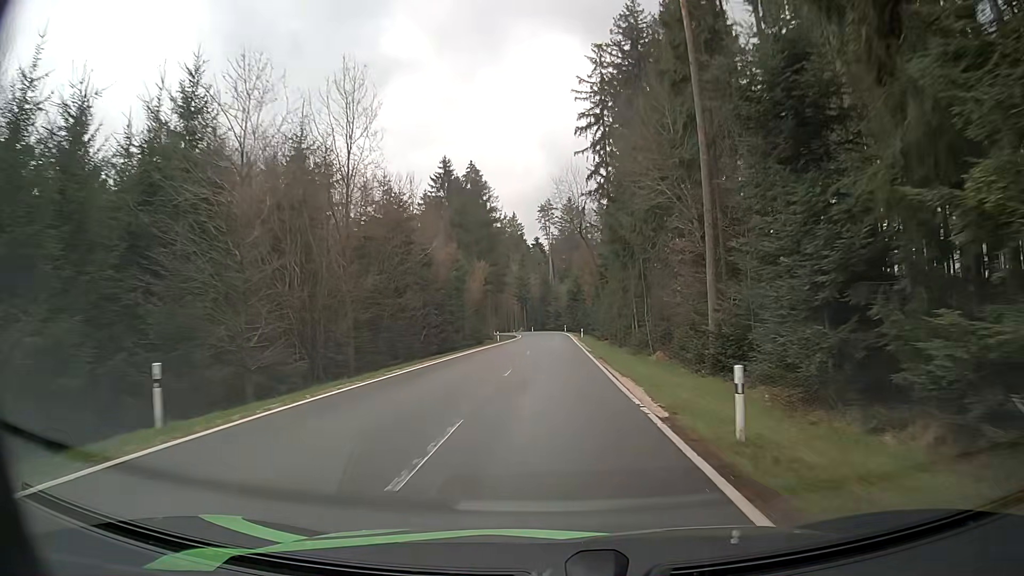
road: tertiary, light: Day
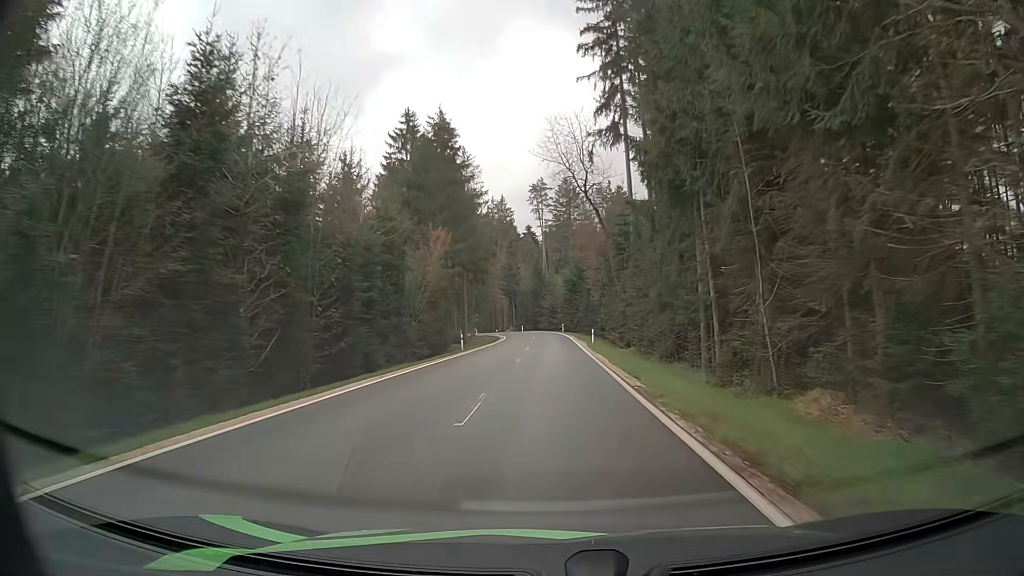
(+0.1, +21.1) m; 0°
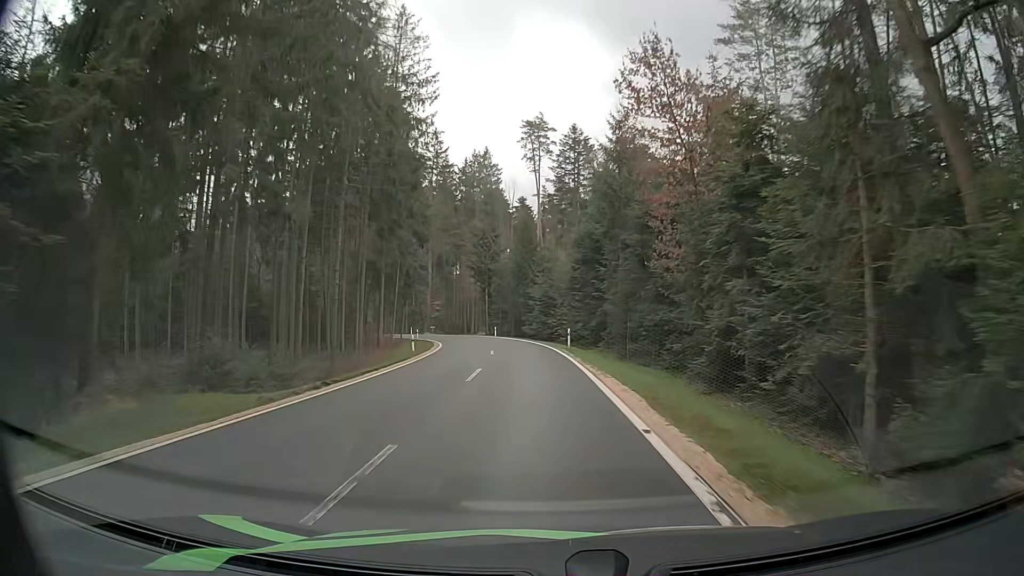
(+0.3, +42.1) m; 0°
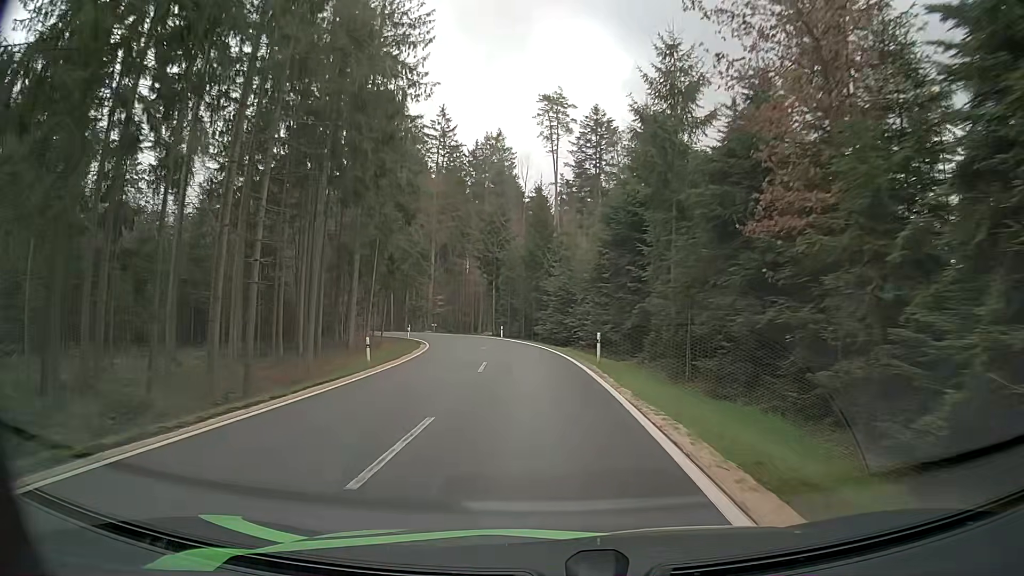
(-0.1, +10.1) m; -1°
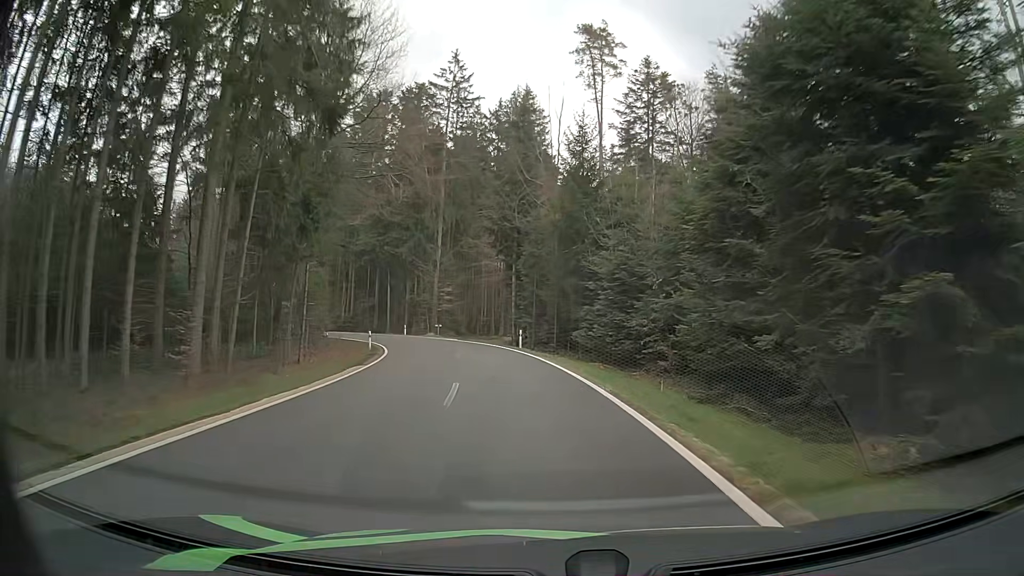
(-0.6, +19.3) m; -3°
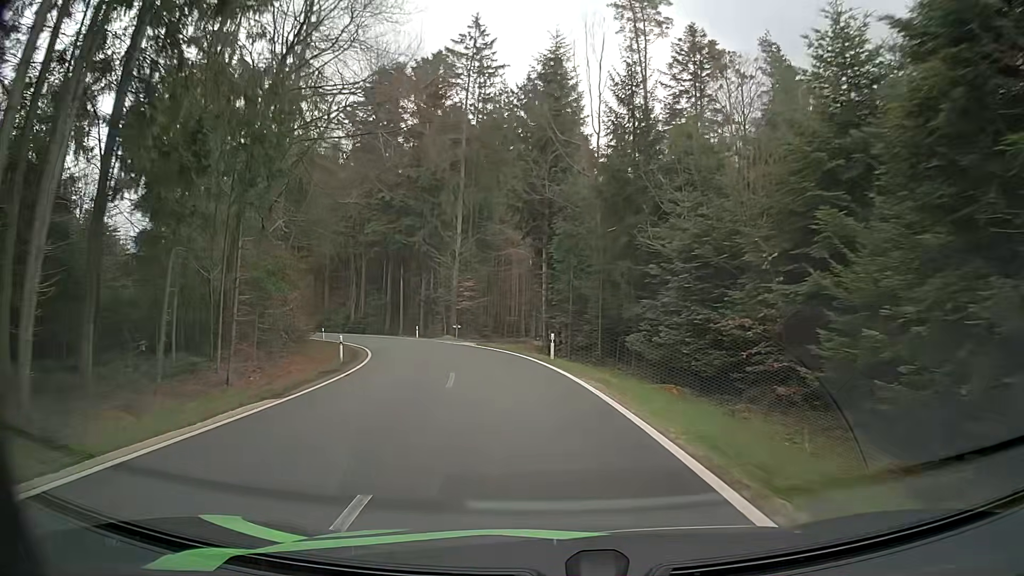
(-0.2, +9.2) m; -3°
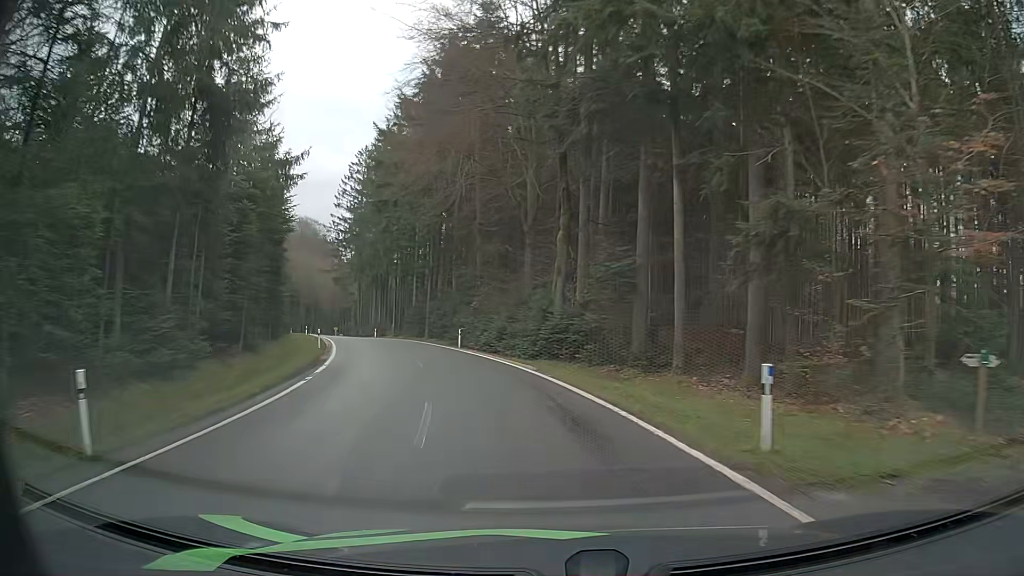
(-8.2, +42.2) m; -24°
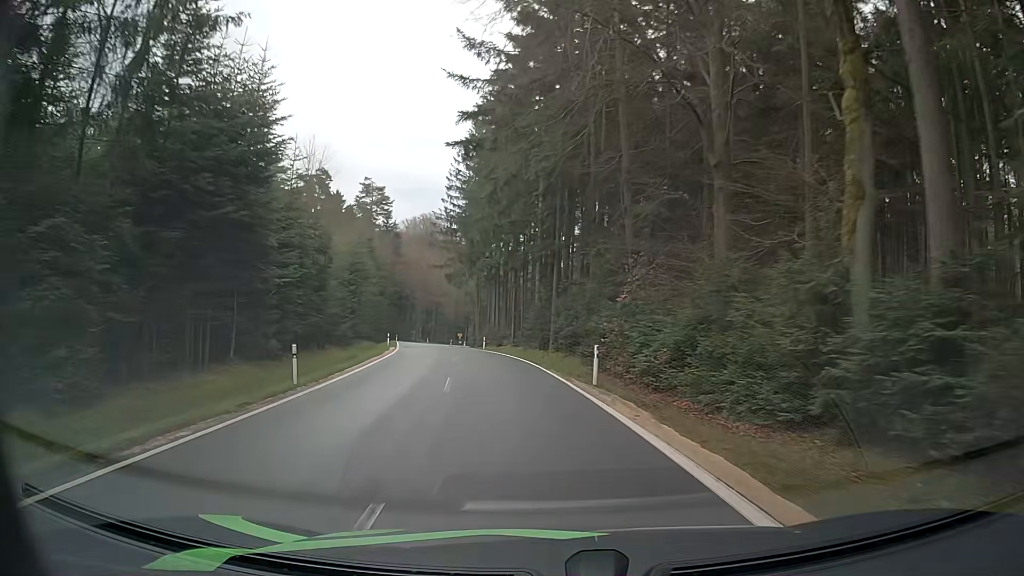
(-2.1, +17.8) m; -12°
(-1, +10) (-2, +20) (-4, +30) (-6, +40) (-8, +49) (-10, +59) (-13, +69) (-15, +78) (-17, +88) (-18, +98) m
